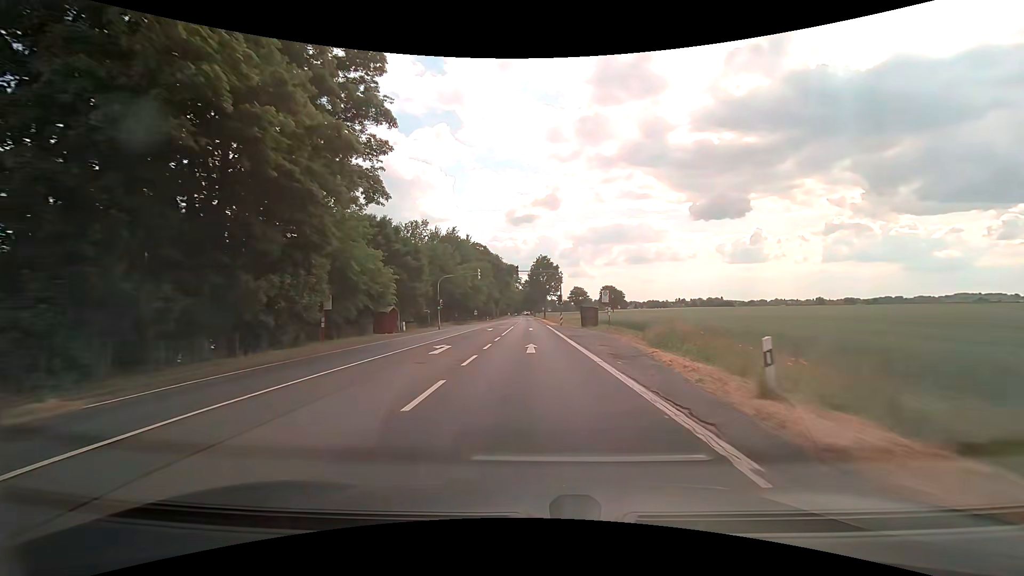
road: secondary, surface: asphalt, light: Day
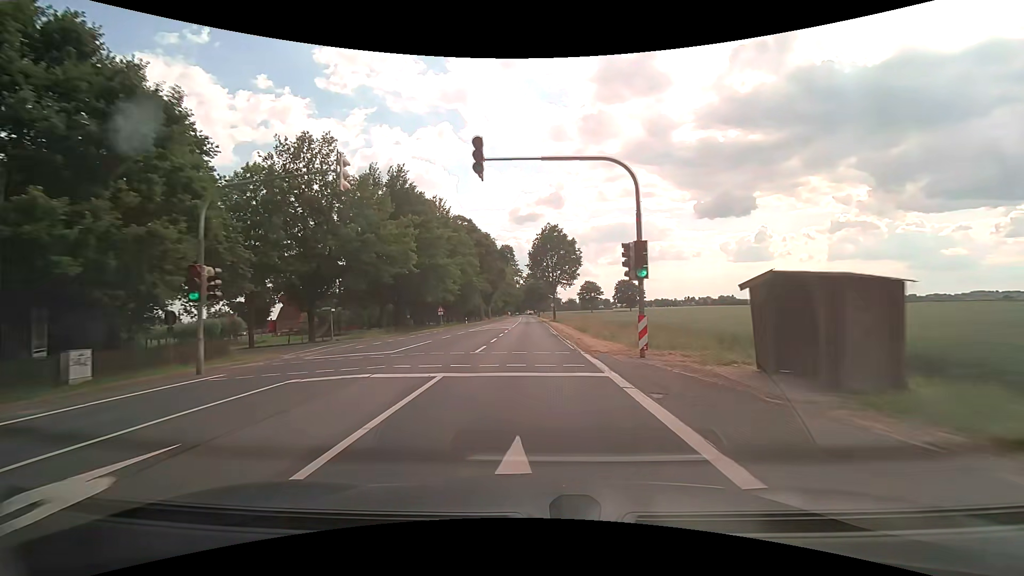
(-0.1, +40.2) m; -1°
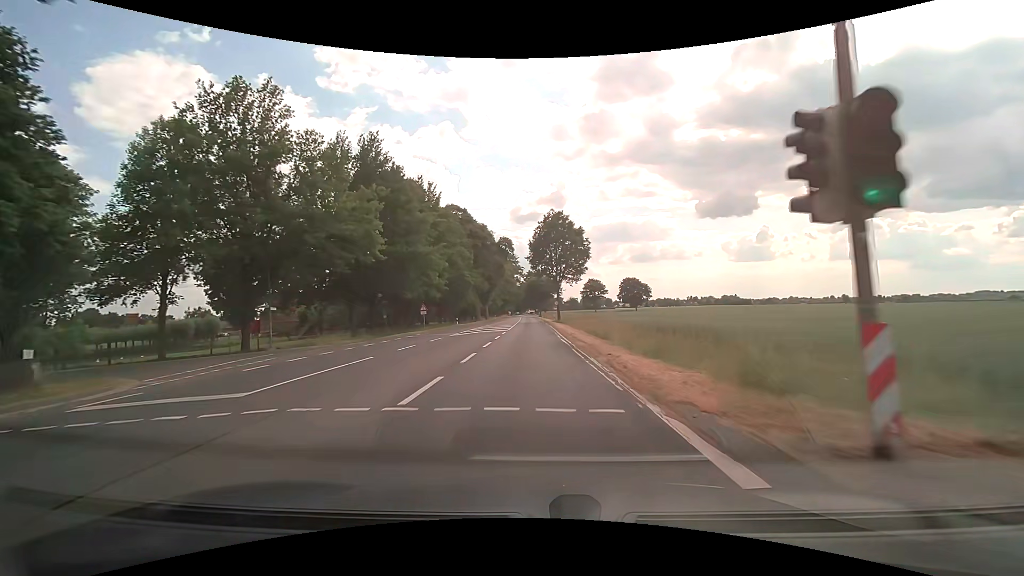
(0.0, +9.9) m; 0°
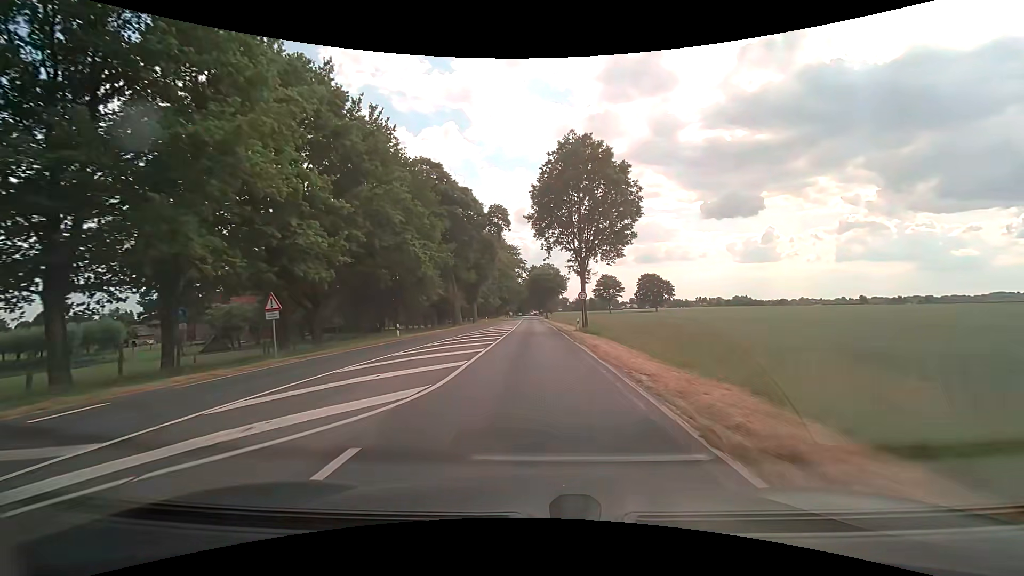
(-0.1, +29.4) m; -1°
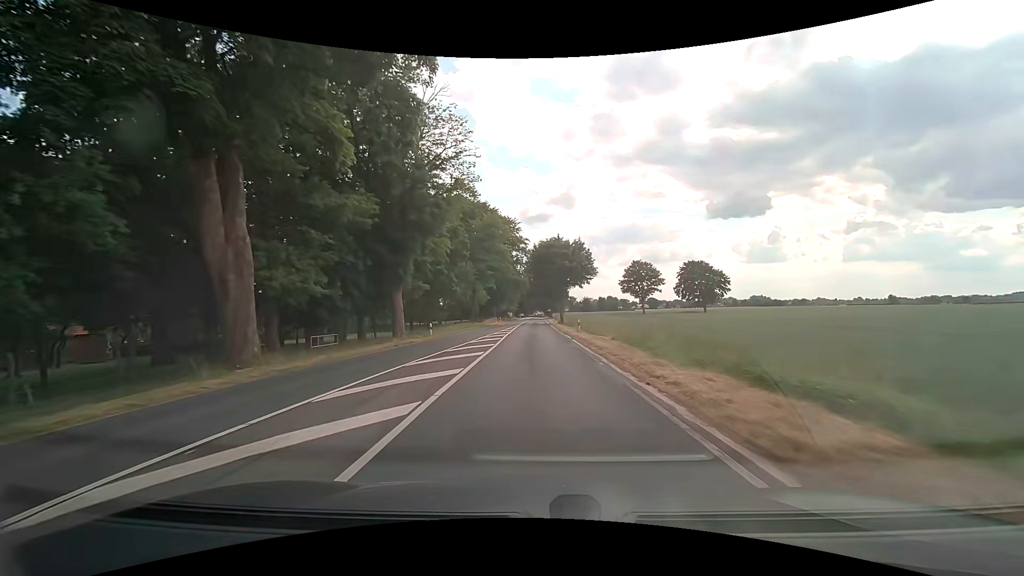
(0.0, +49.1) m; 0°
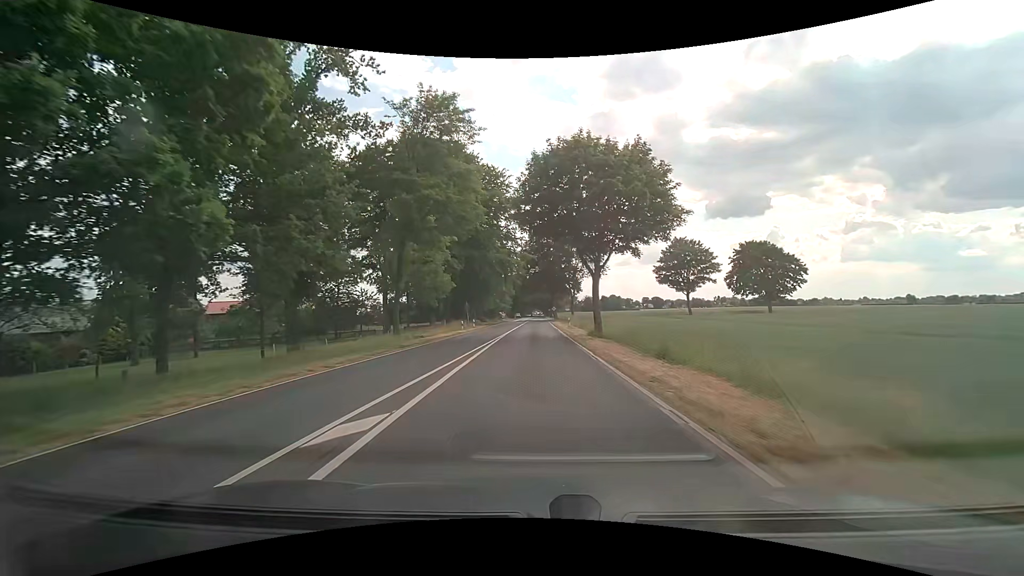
(0.0, +39.7) m; 0°
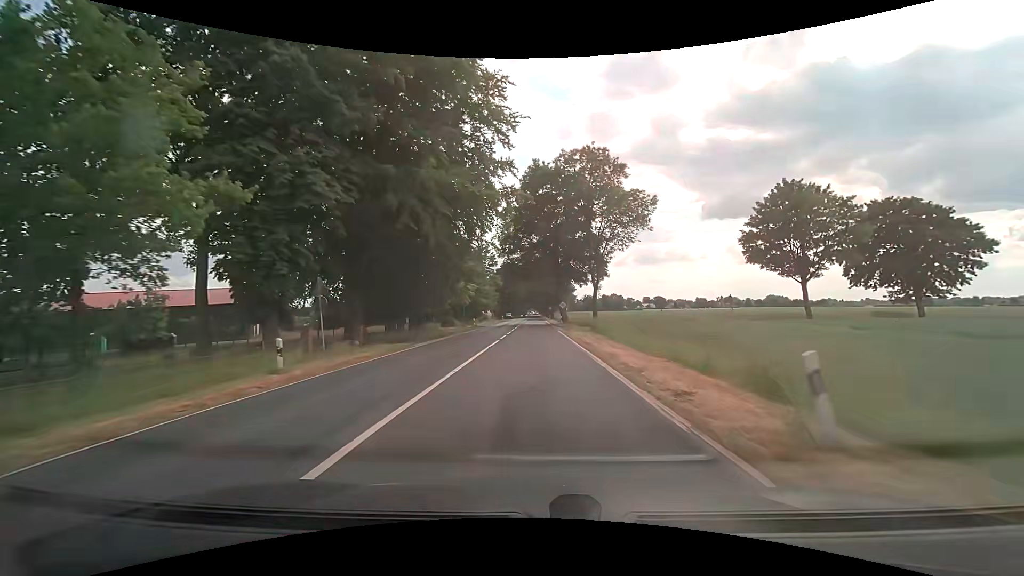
(+0.2, +40.7) m; +1°
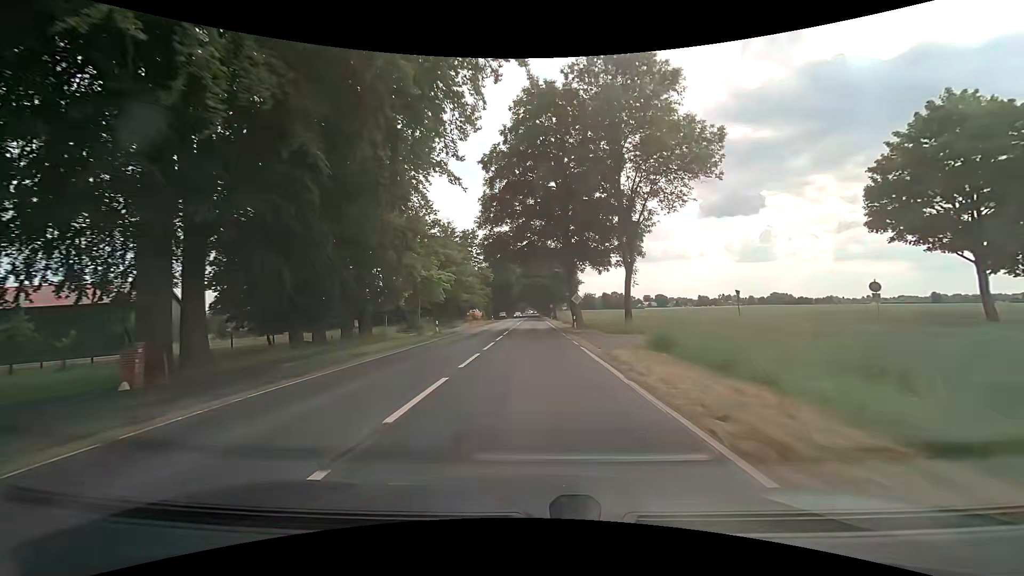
(0.0, +20.4) m; 0°
(0, +10) (0, +20) (0, +30) (0, +40) (0, +50) (0, +60) (0, +70) (0, +80) (0, +90) (0, +100) m
